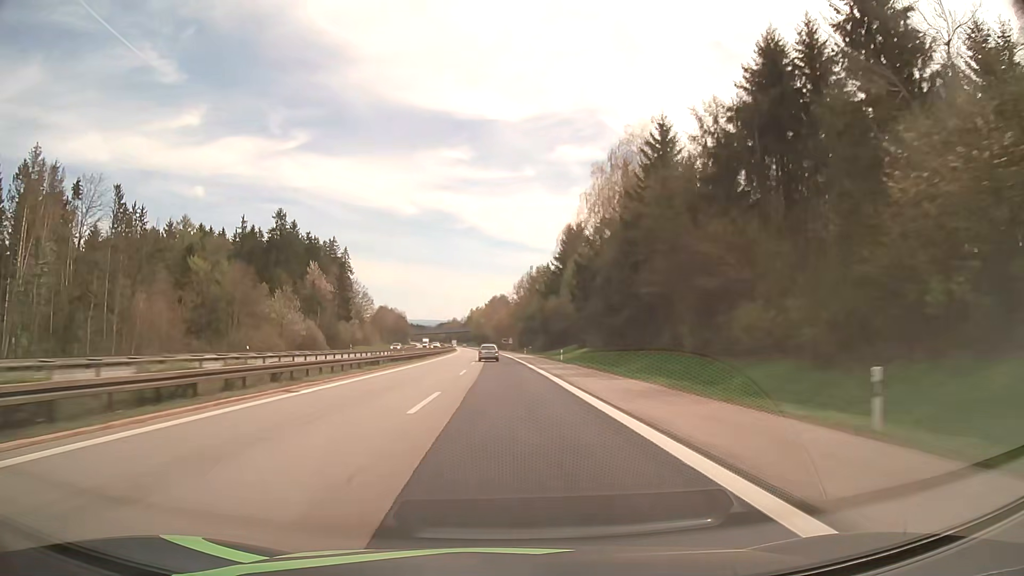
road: motorway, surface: asphalt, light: Day
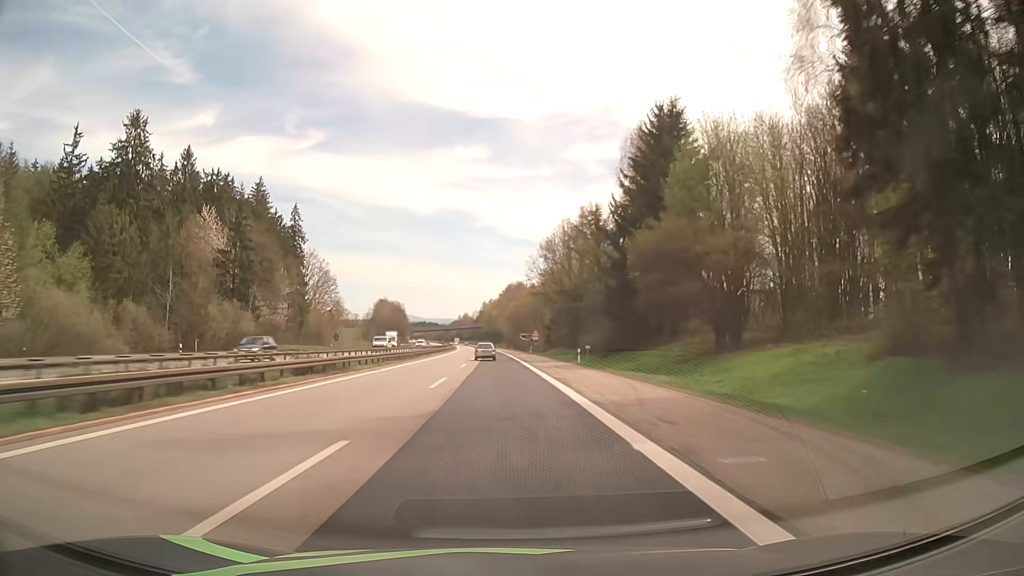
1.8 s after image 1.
(-0.6, +64.3) m; -1°
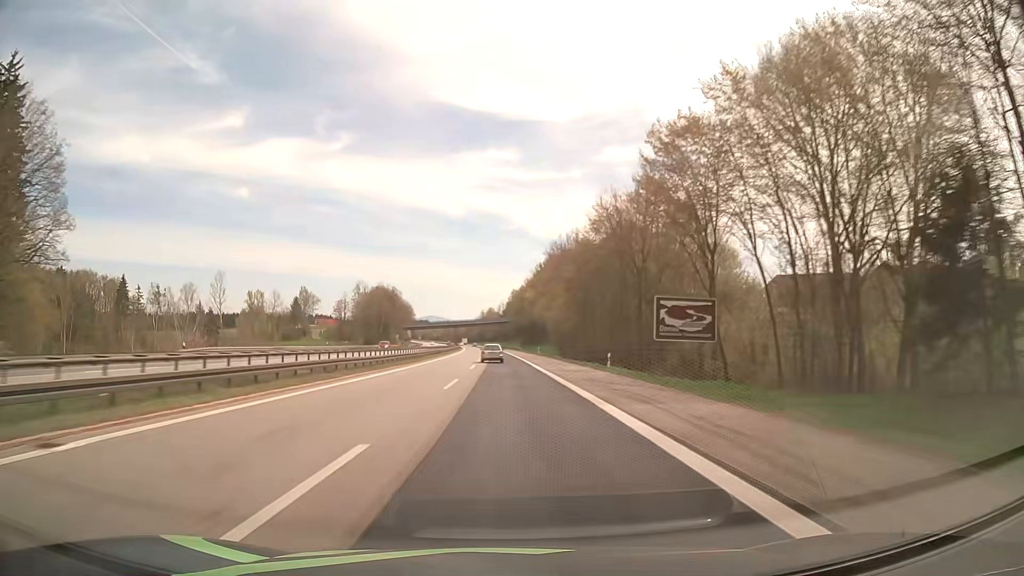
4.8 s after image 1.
(-3.0, +108.1) m; -3°
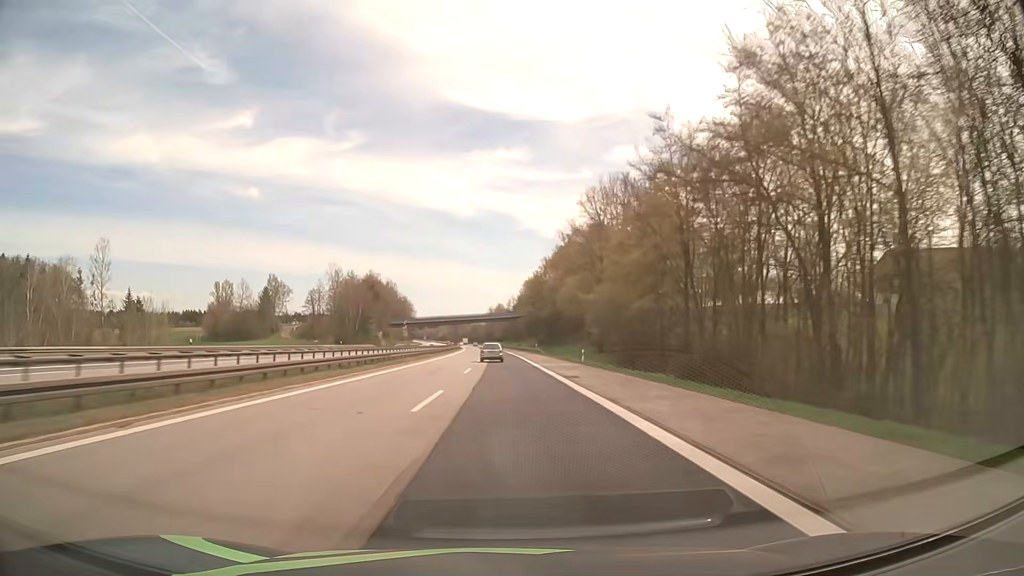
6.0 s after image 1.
(-0.3, +43.5) m; -1°
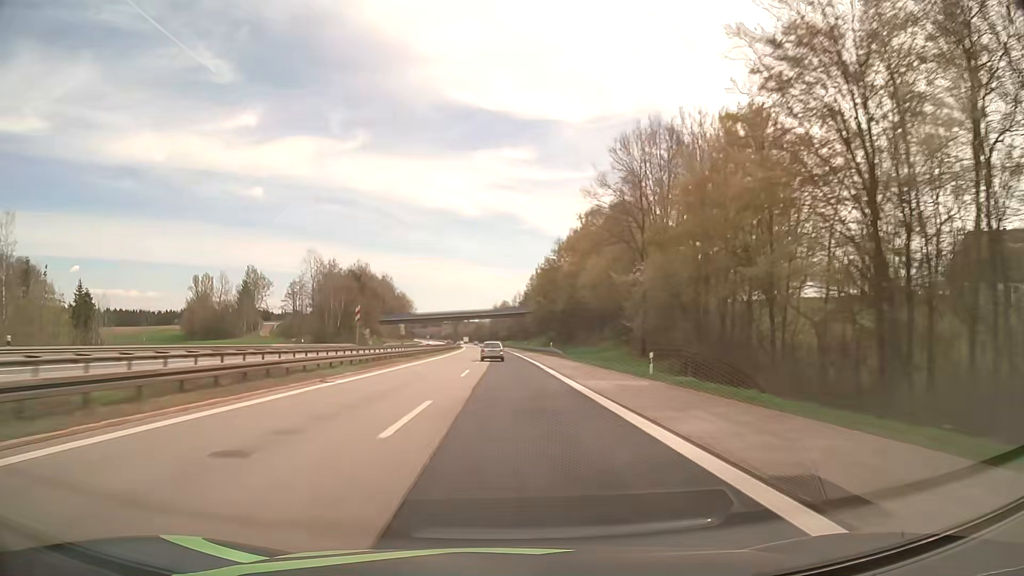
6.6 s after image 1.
(-0.1, +21.7) m; -1°
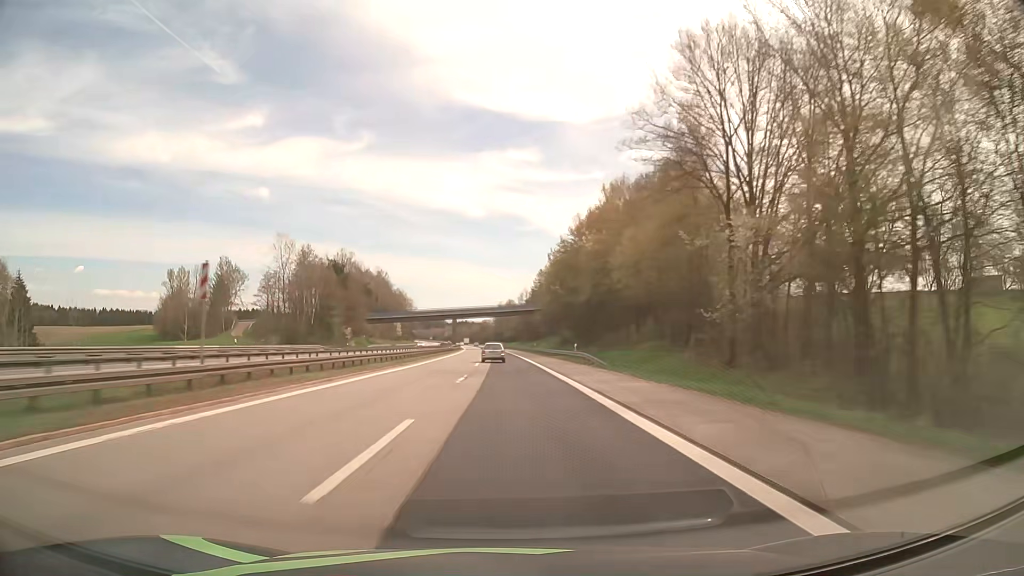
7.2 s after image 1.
(0.0, +21.7) m; 0°
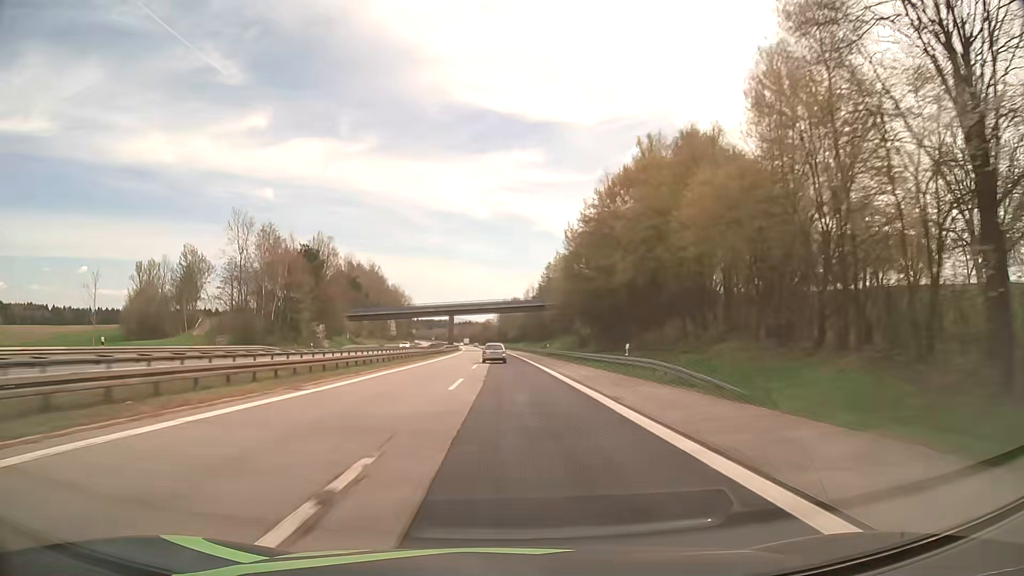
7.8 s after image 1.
(0.0, +21.7) m; 0°
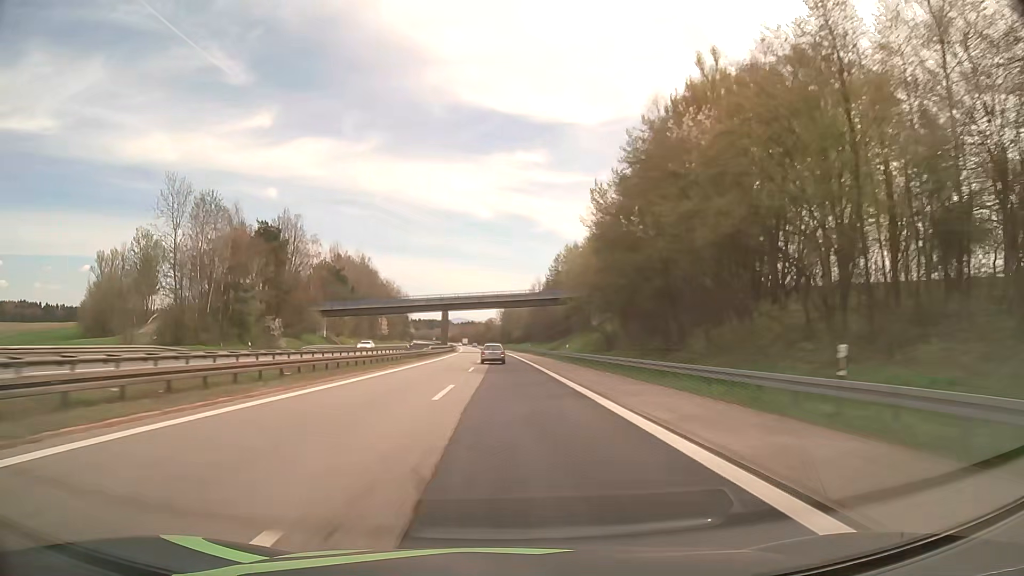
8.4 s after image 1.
(-0.1, +21.6) m; 0°
(0, +10) (0, +20) (0, +30) (0, +40) (0, +50) (-1, +60) (-1, +70) (-1, +80) (-1, +90) (-2, +100) m
